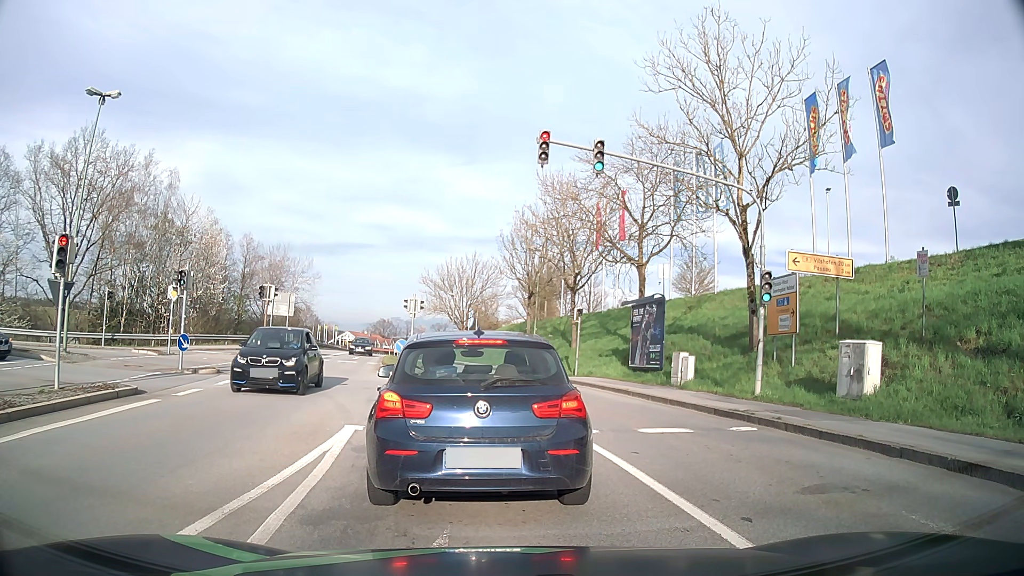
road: tertiary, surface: asphalt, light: Day
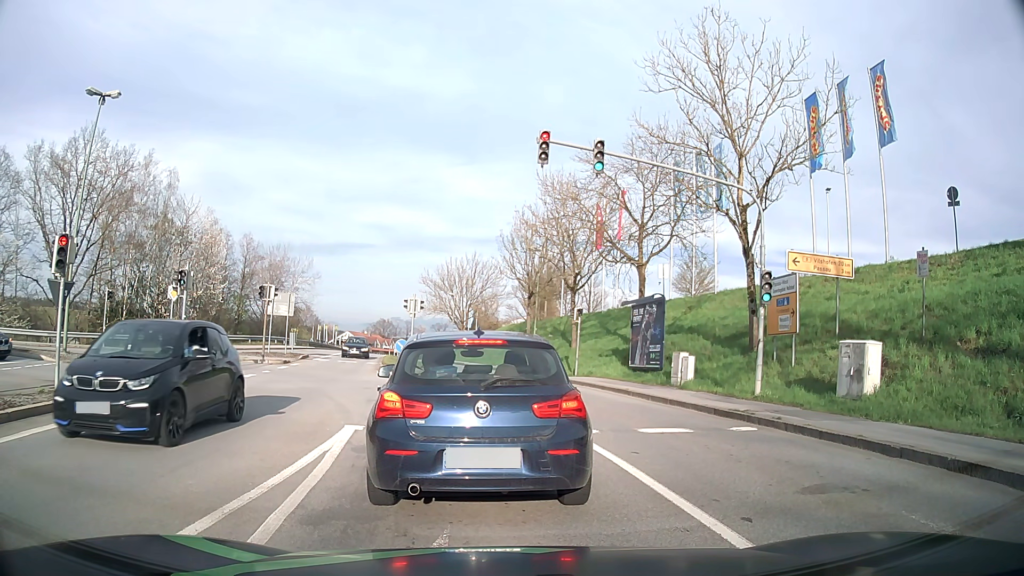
(0.0, 0.0) m; 0°
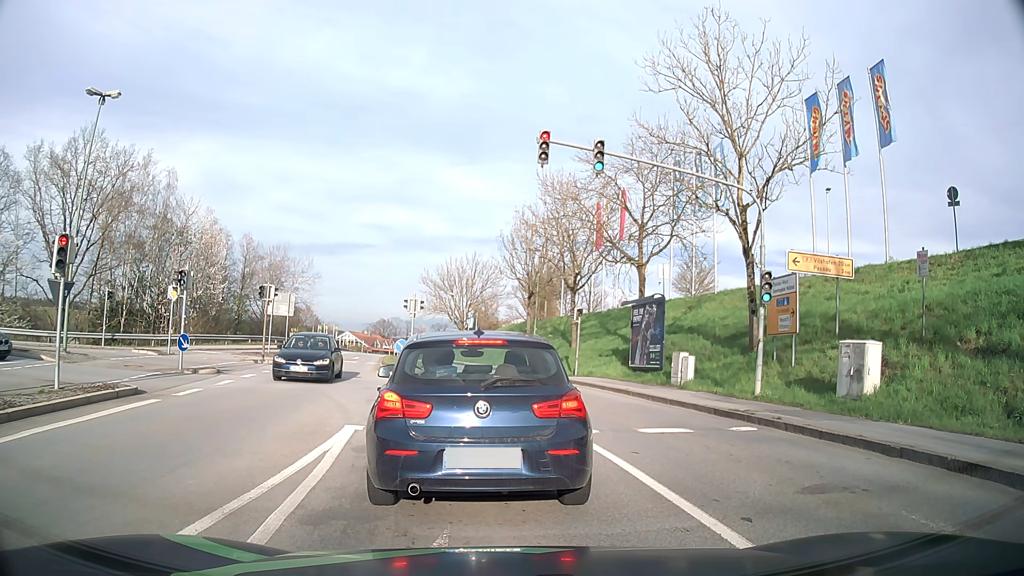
(0.0, 0.0) m; 0°
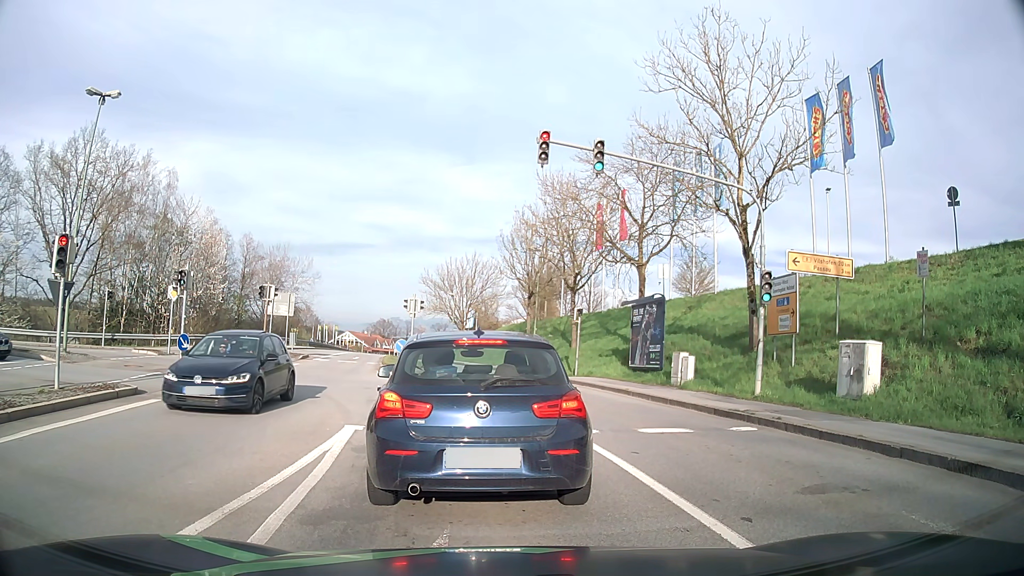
(0.0, 0.0) m; 0°
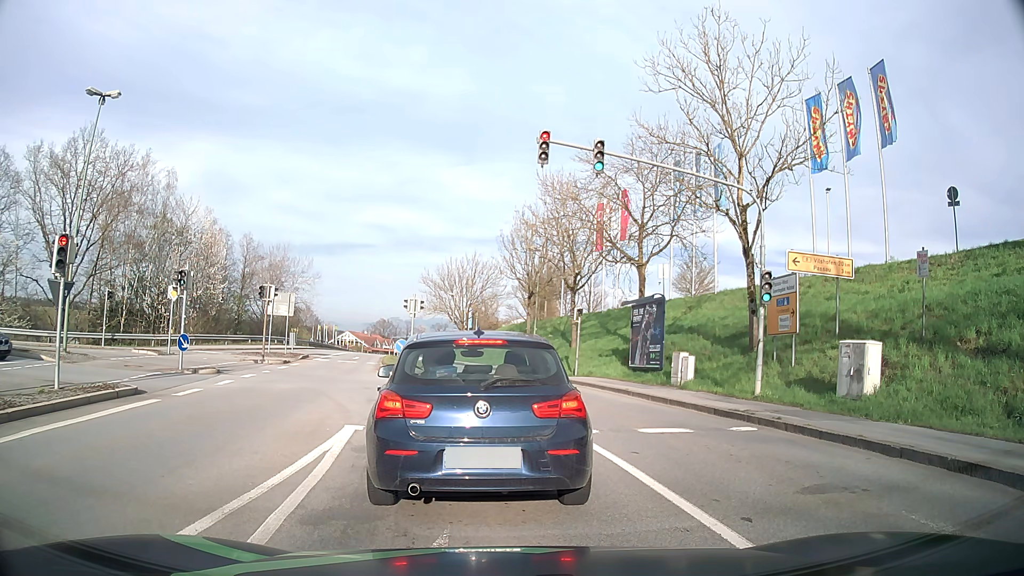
(0.0, 0.0) m; 0°
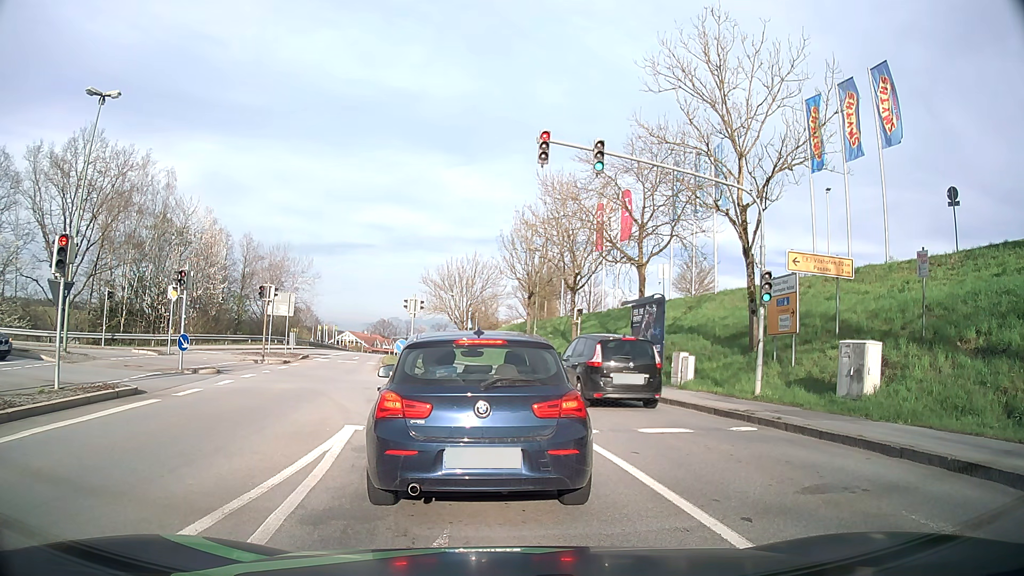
(0.0, 0.0) m; 0°
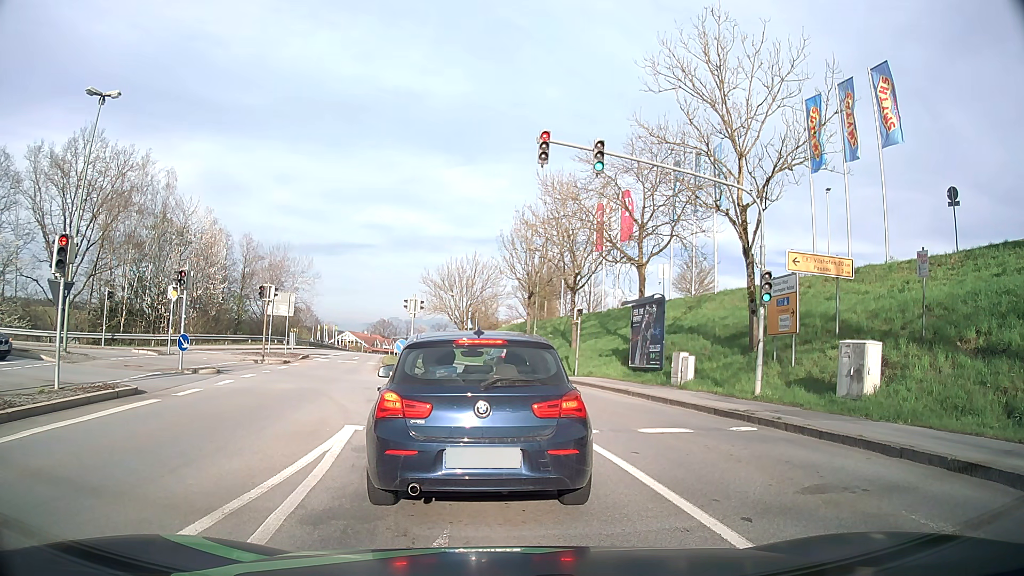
(0.0, 0.0) m; 0°
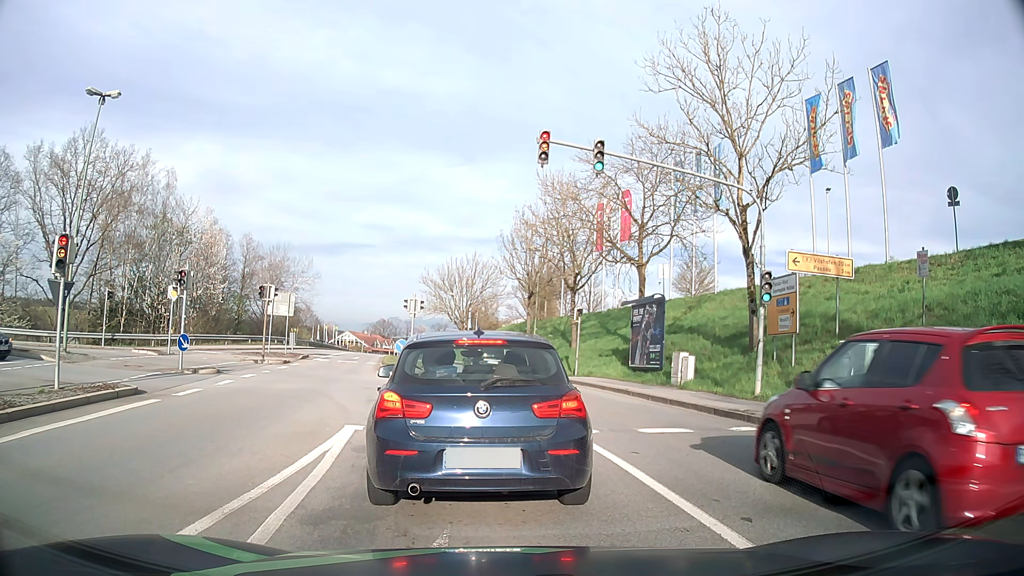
(0.0, 0.0) m; 0°
